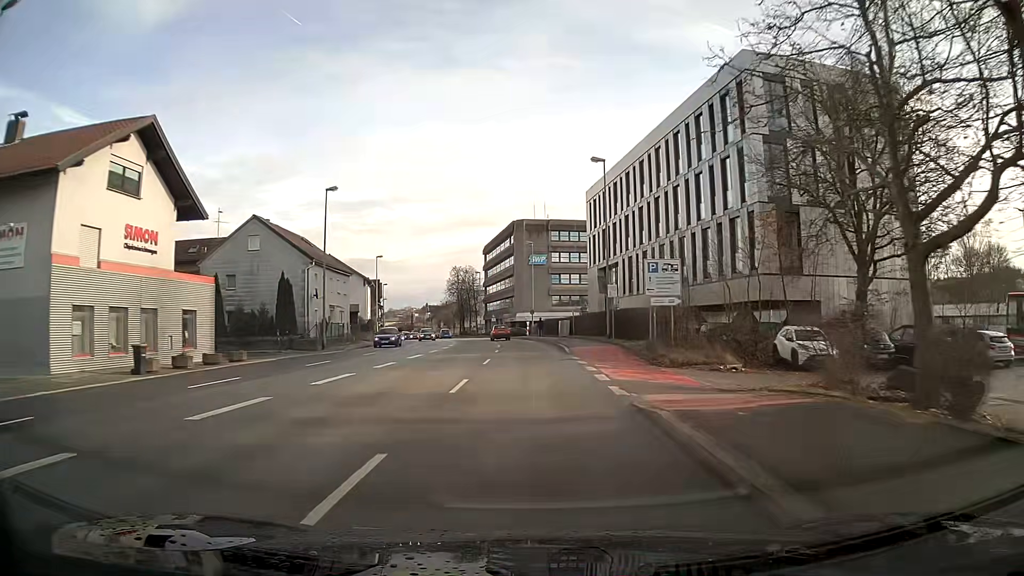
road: primary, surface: asphalt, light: Day
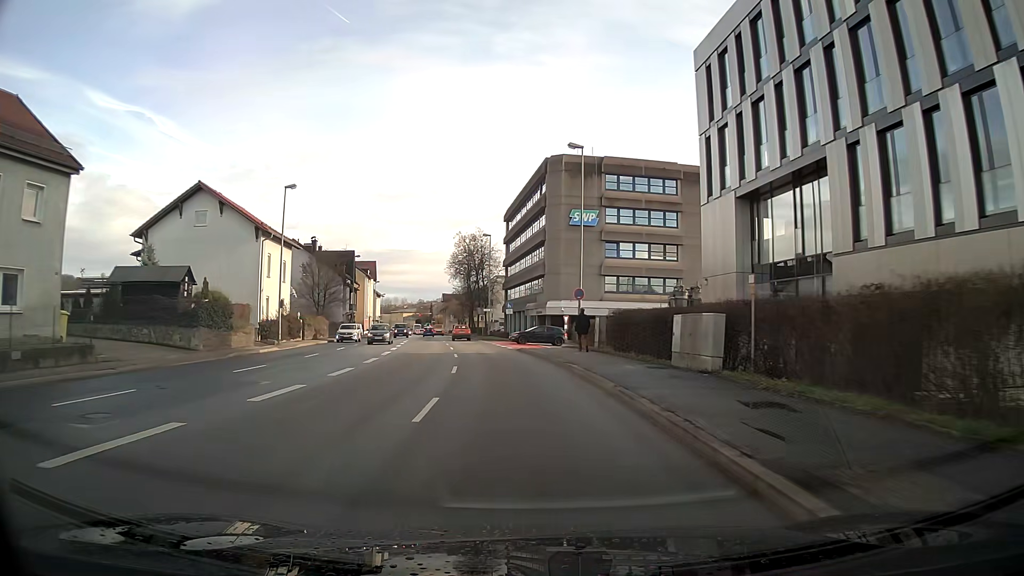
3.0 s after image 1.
(-0.8, +39.9) m; -4°
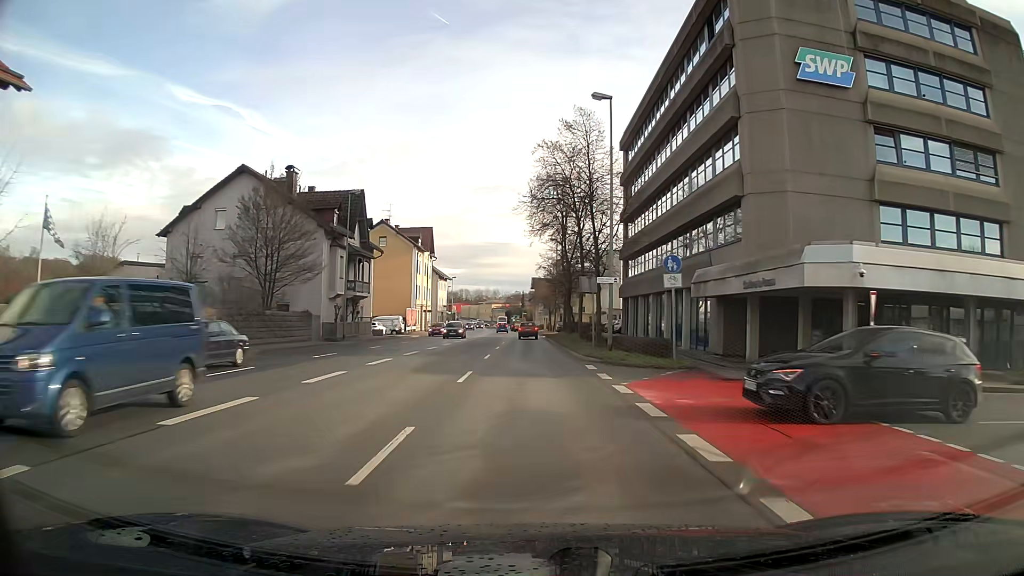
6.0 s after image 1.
(-3.0, +39.8) m; -8°
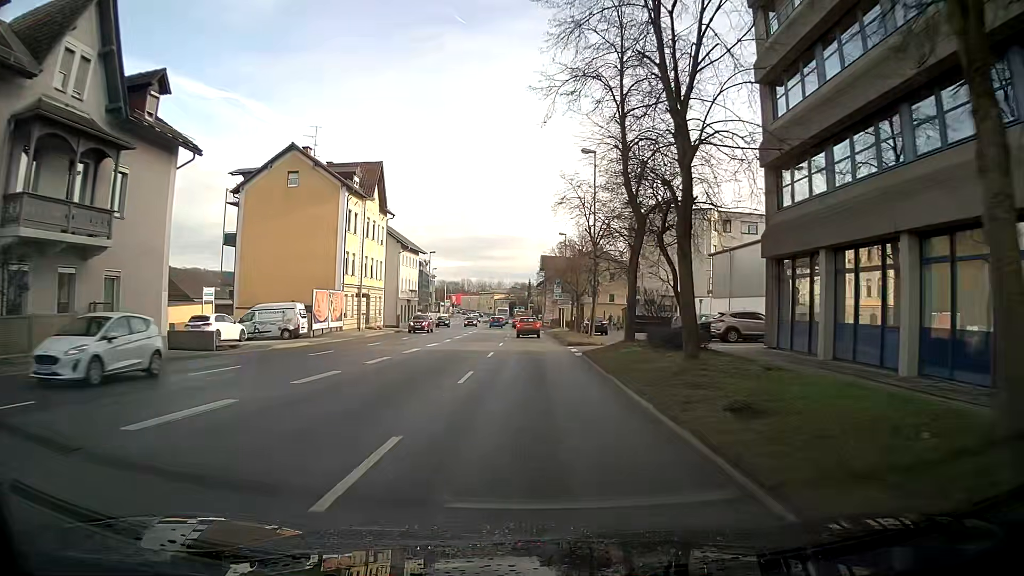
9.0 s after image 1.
(-0.2, +36.6) m; 0°
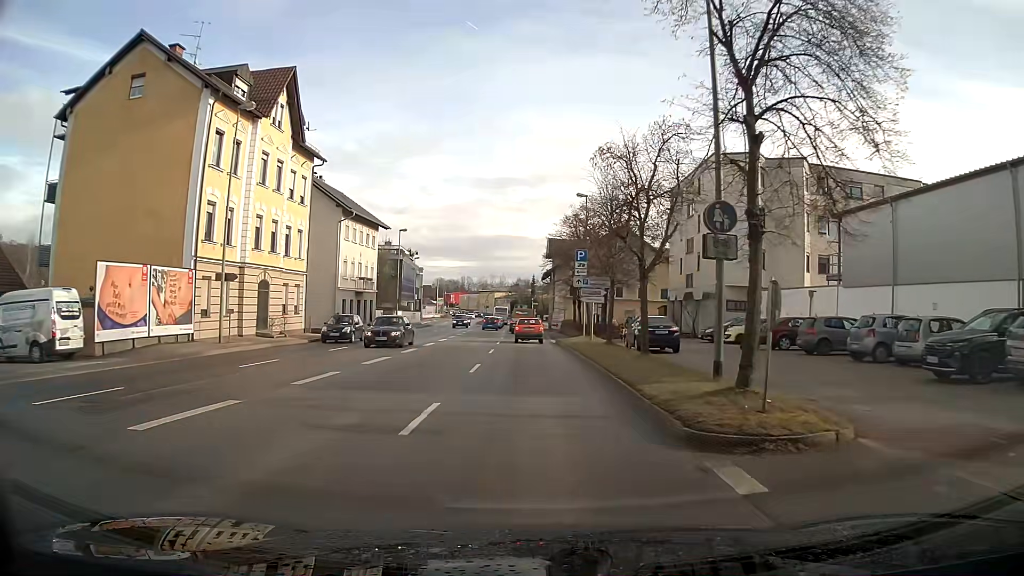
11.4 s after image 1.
(-0.1, +23.7) m; 0°
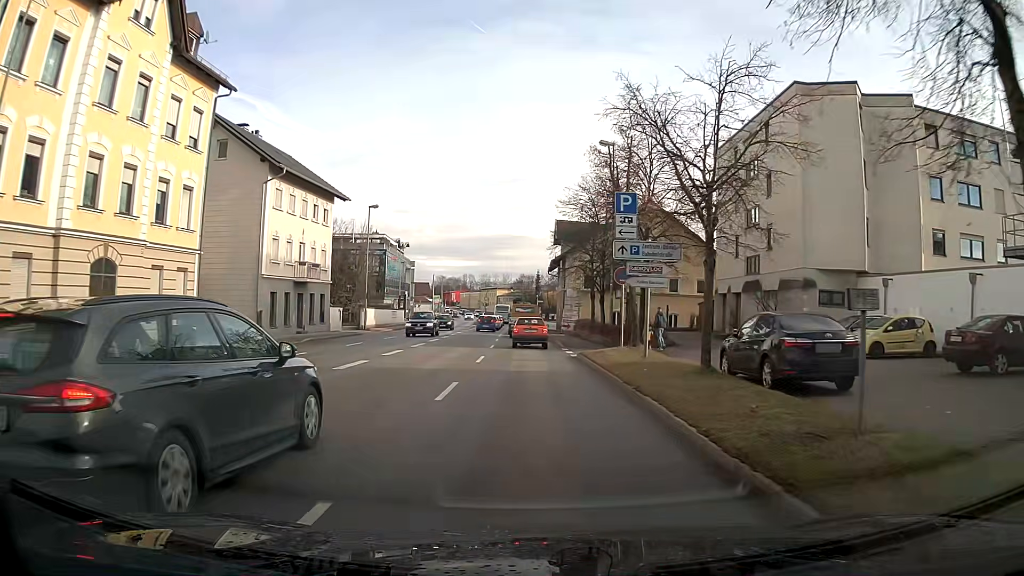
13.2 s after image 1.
(0.0, +14.6) m; 0°
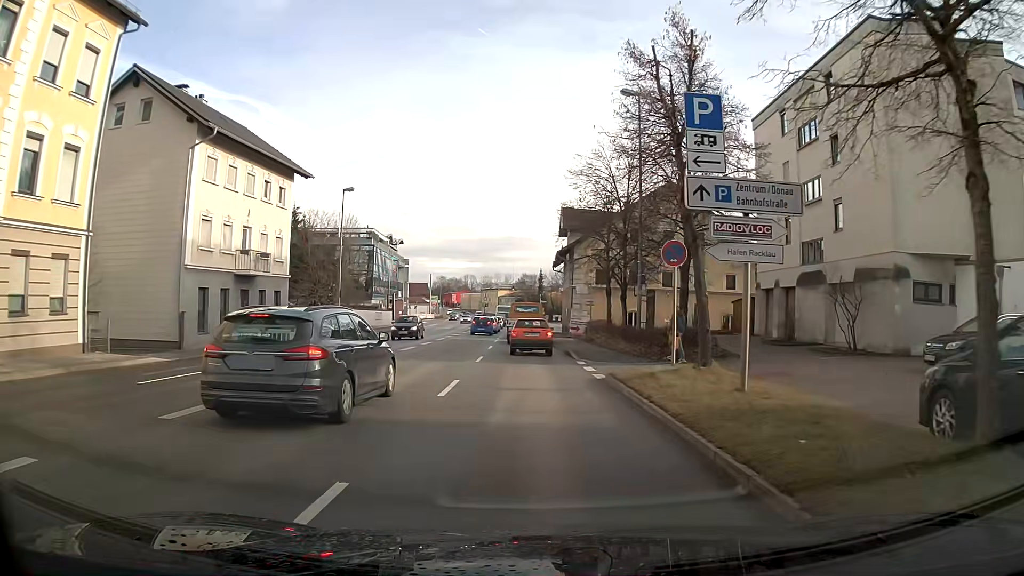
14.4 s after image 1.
(0.0, +8.3) m; -1°
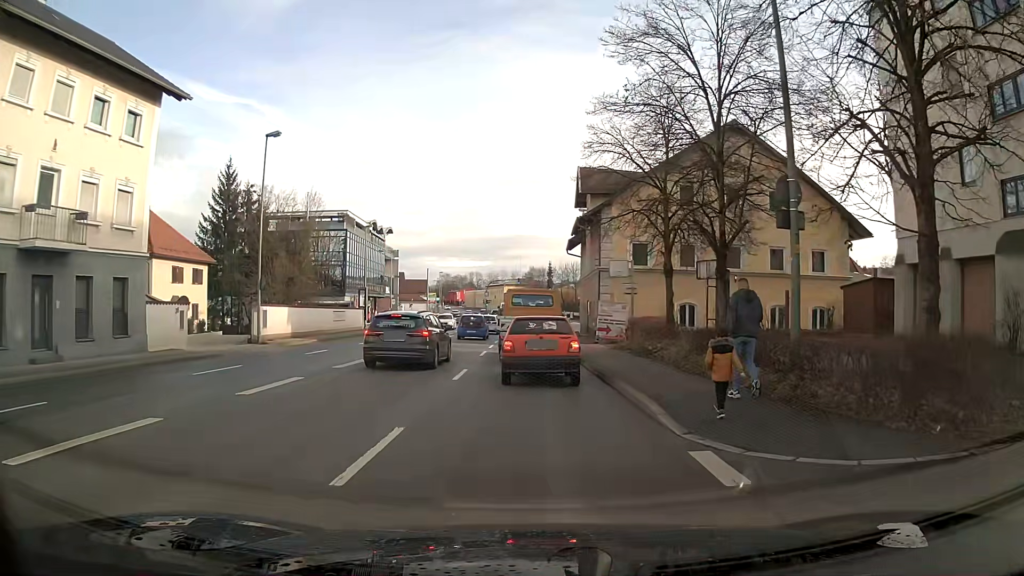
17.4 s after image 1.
(-0.1, +15.0) m; 0°
(0, +10) (0, +20) (-1, +30) (-1, +40) (-1, +50) (-1, +60) (-1, +70) (-1, +80) (-2, +90) (-2, +100) m
